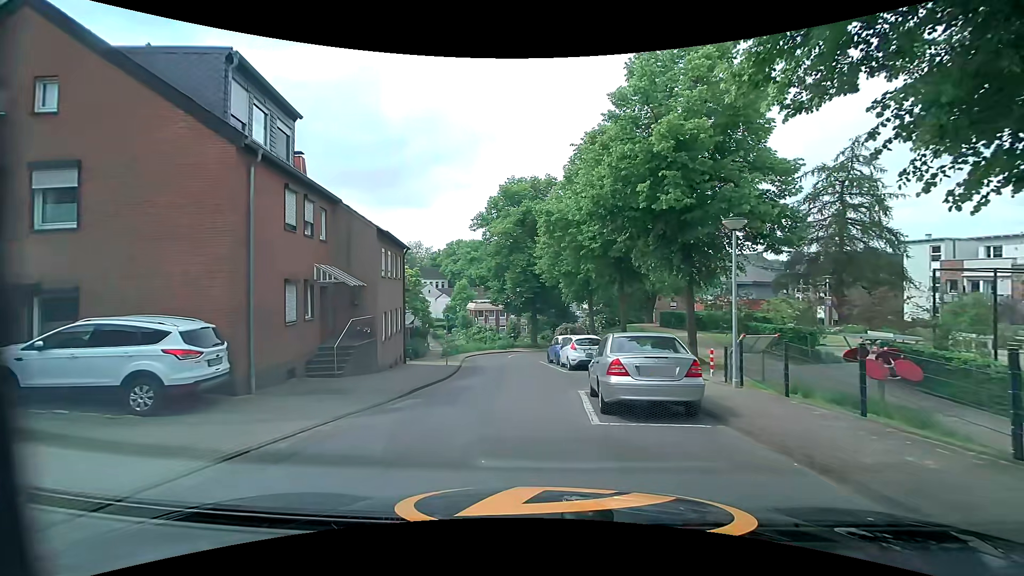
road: residential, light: Day
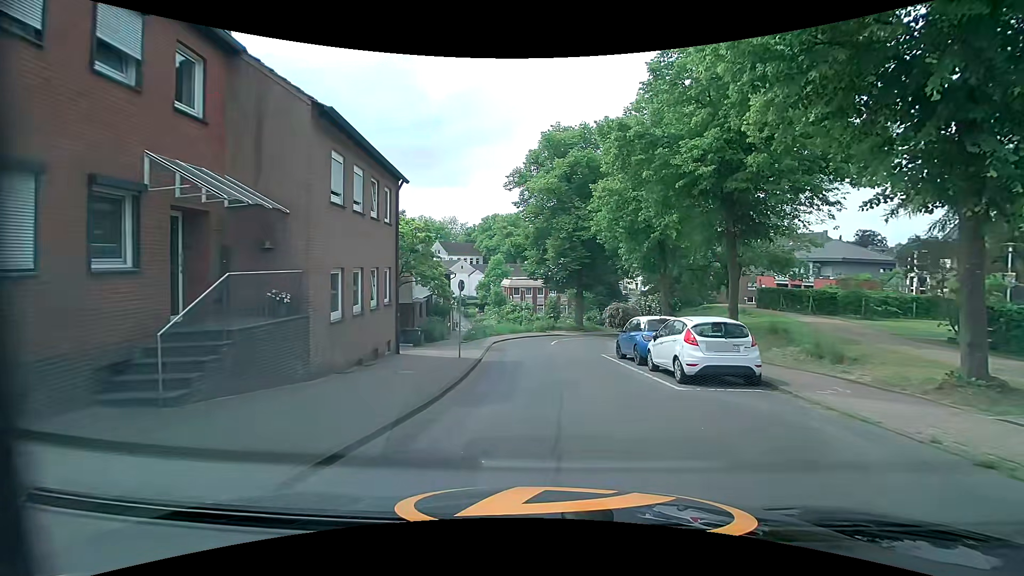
(-0.8, +10.0) m; -3°
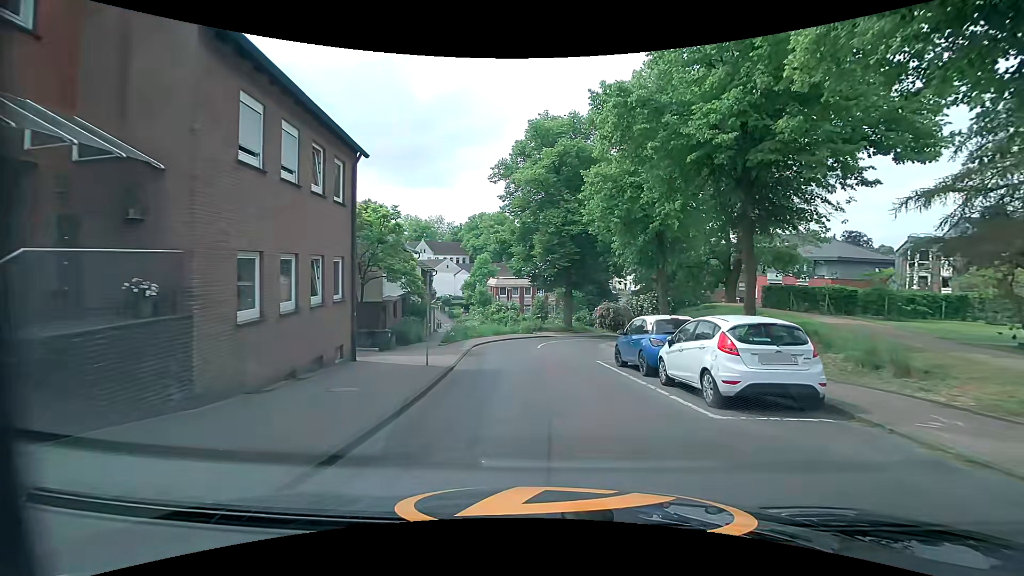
(0.0, +3.0) m; +2°
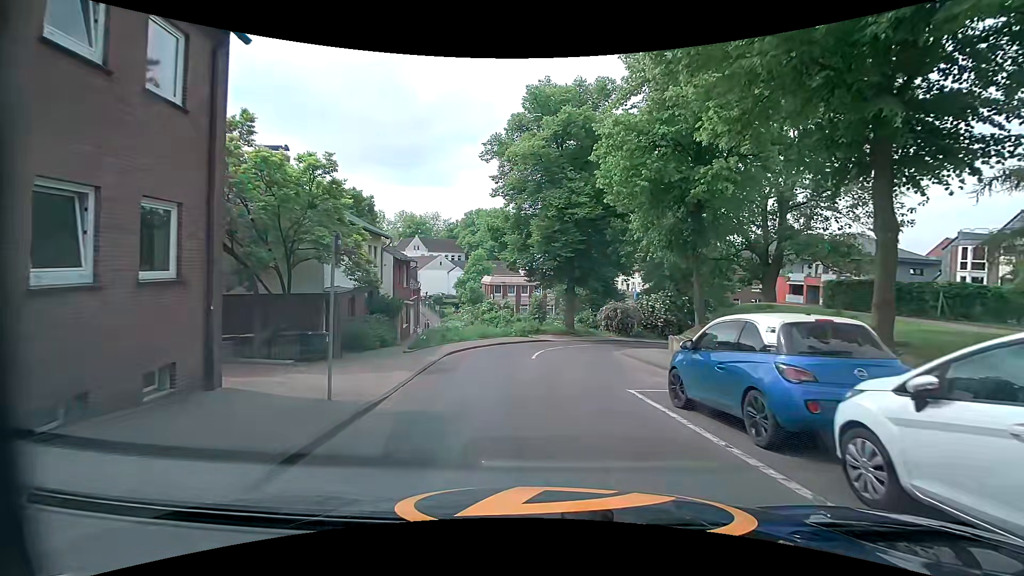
(-0.1, +6.7) m; -1°
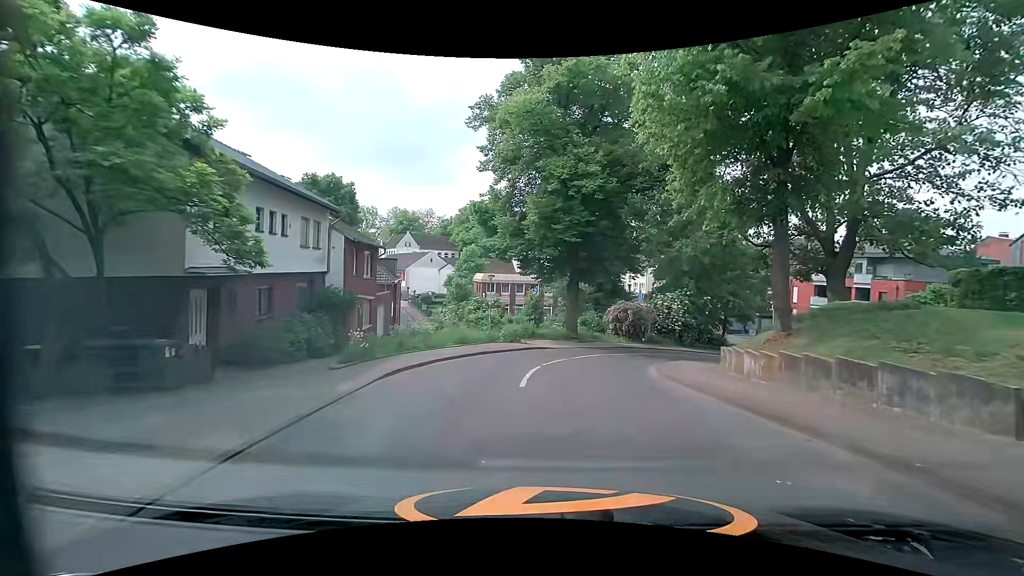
(+0.1, +7.3) m; +1°
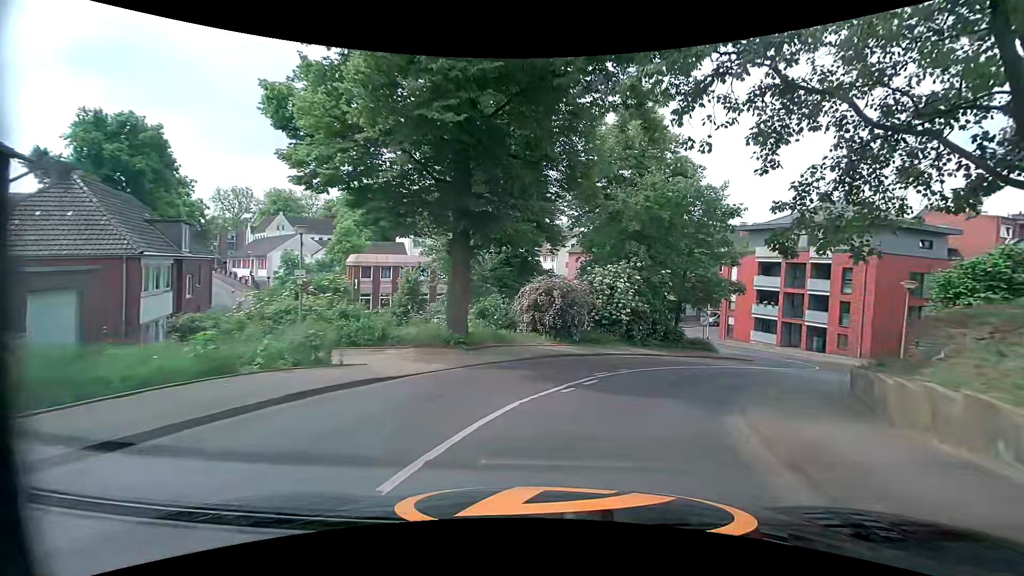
(+1.3, +16.0) m; +10°
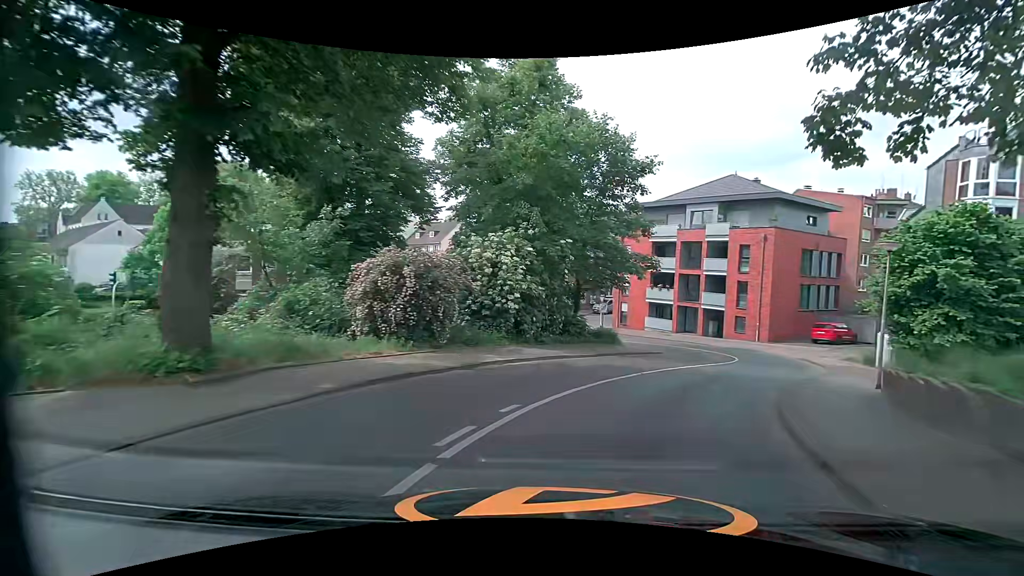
(+1.0, +8.2) m; +14°
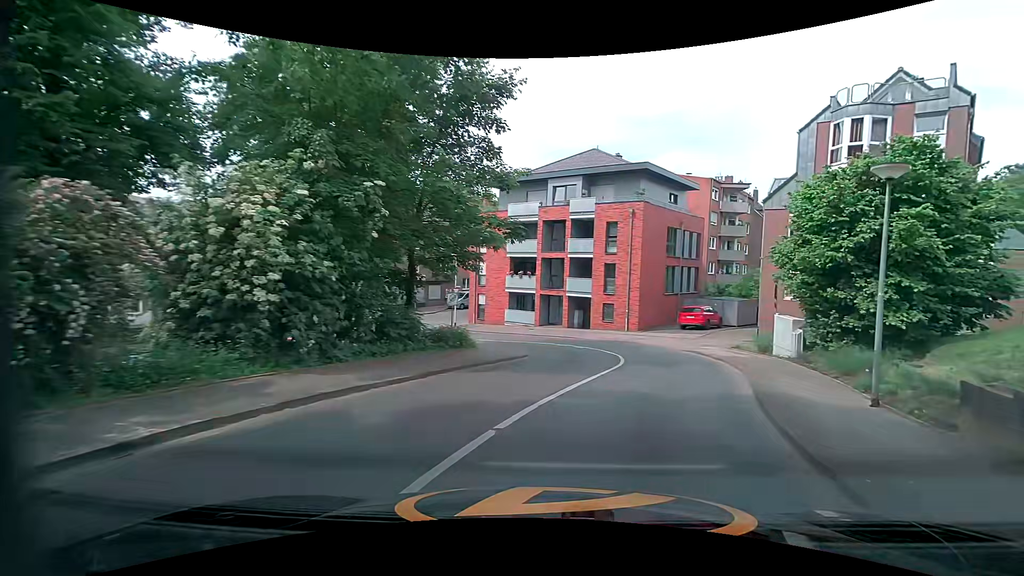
(+1.0, +7.9) m; +15°
